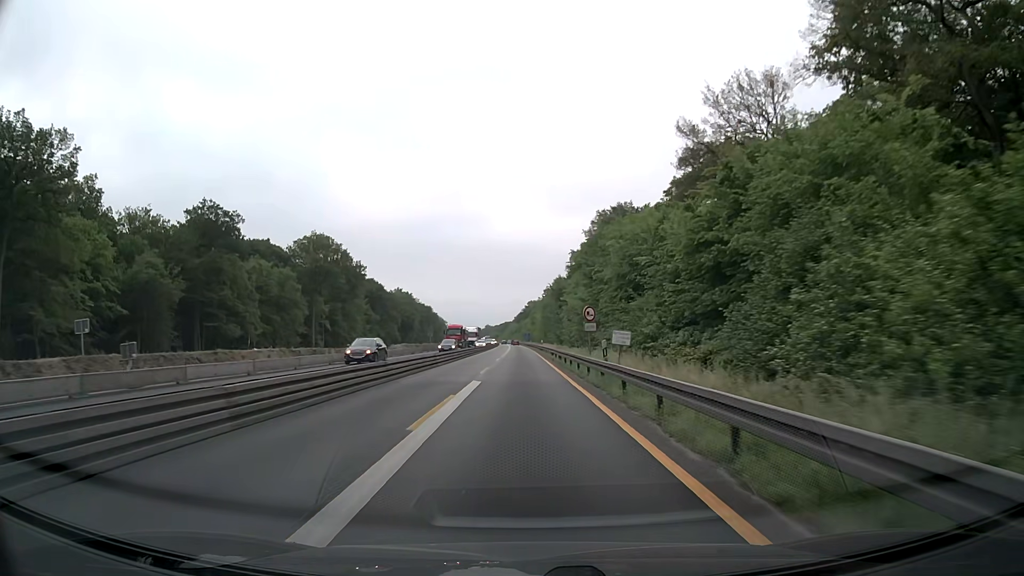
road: motorway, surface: asphalt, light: Day
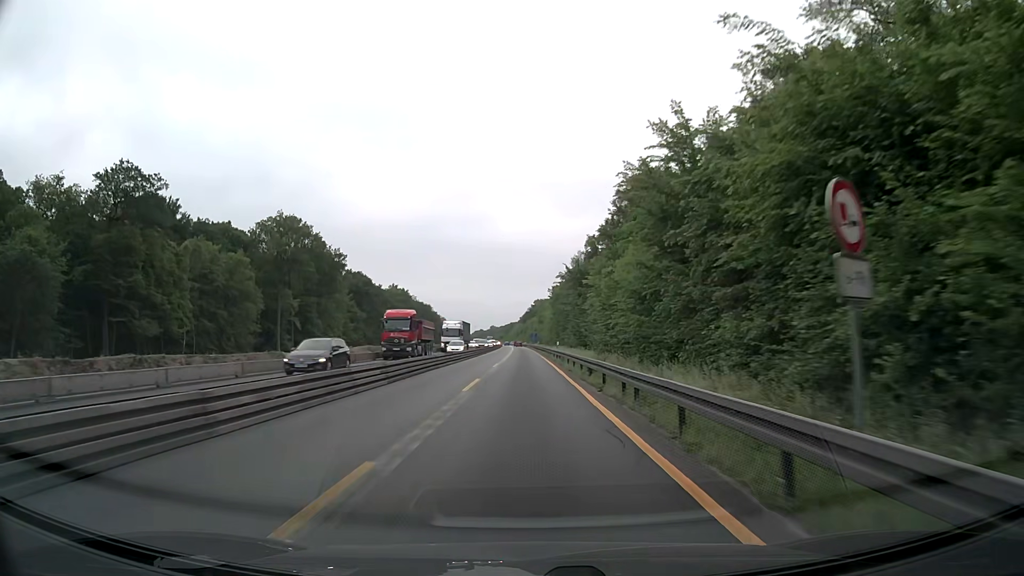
(-0.1, +25.6) m; 0°
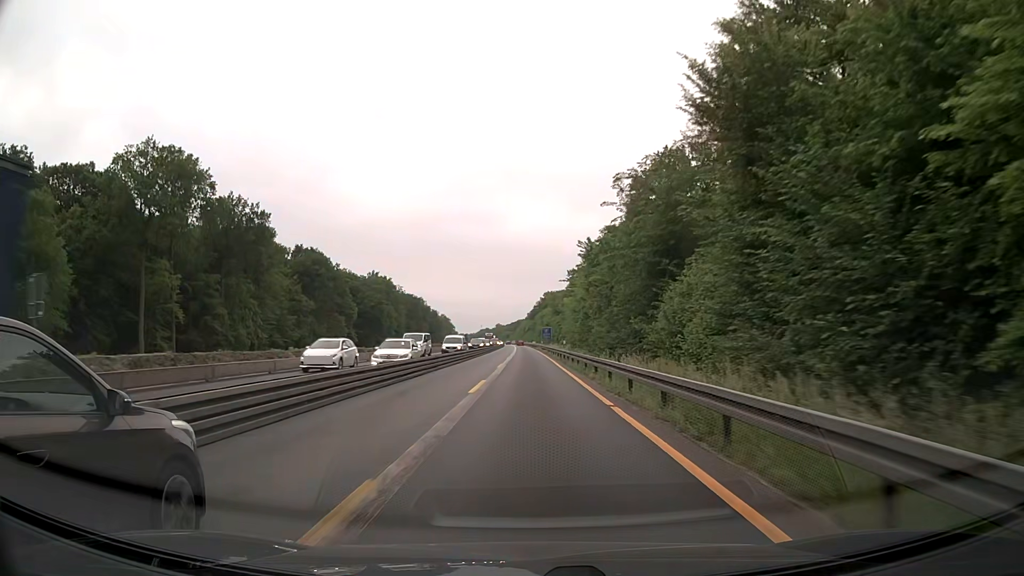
(-0.3, +51.4) m; -1°
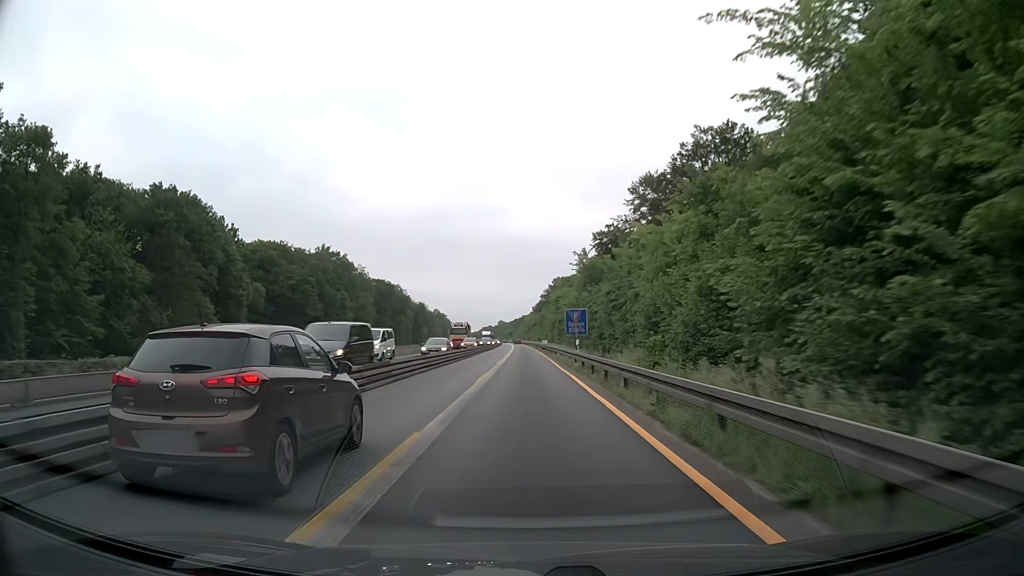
(0.0, +64.5) m; 0°
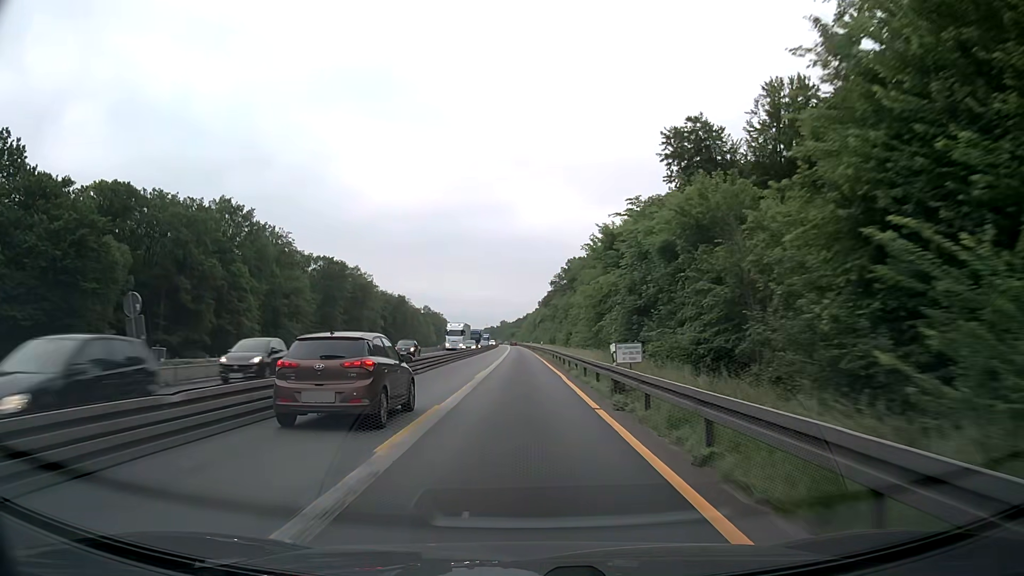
(-0.2, +64.5) m; 0°
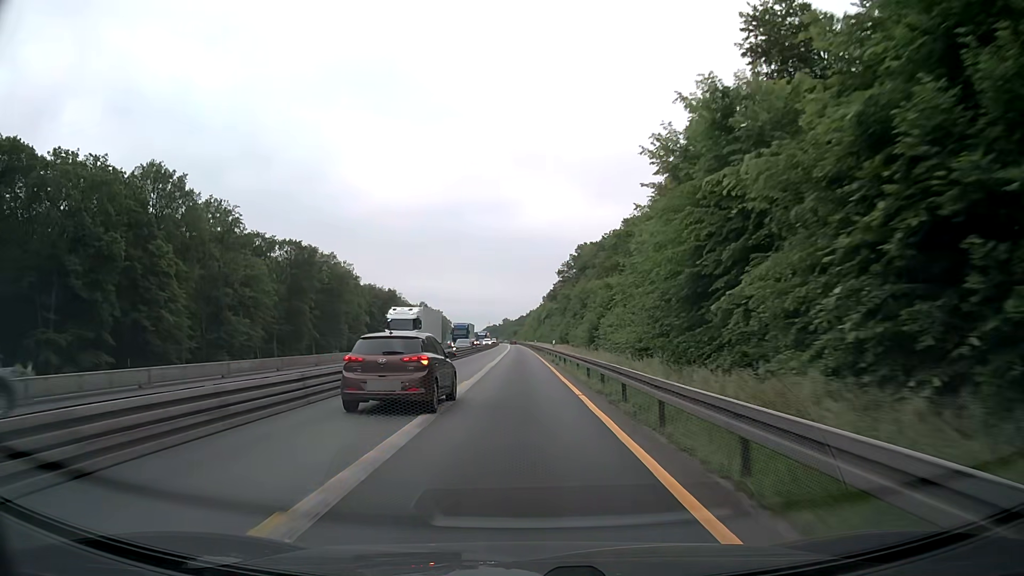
(0.0, +25.8) m; 0°
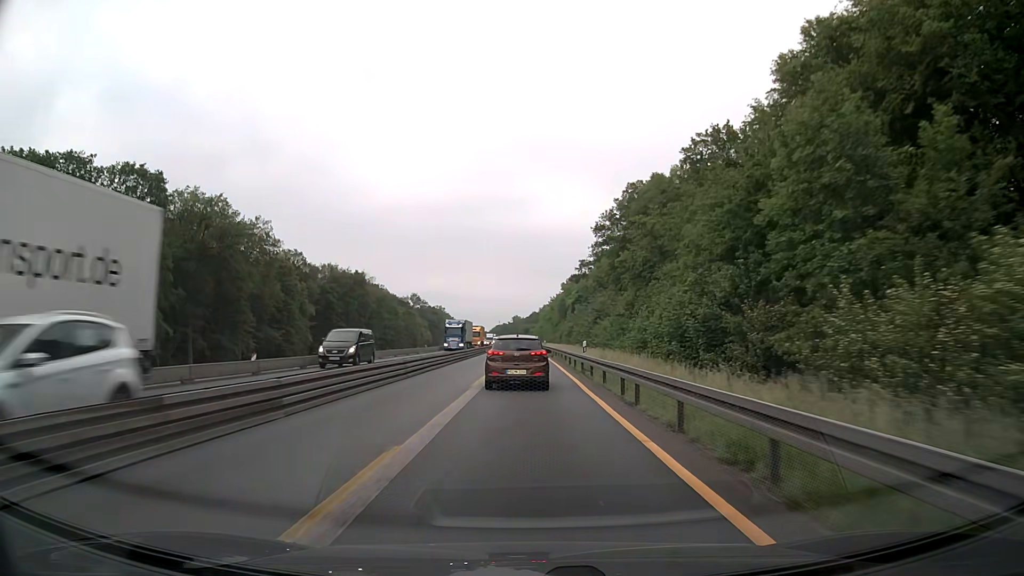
(-0.9, +64.4) m; -1°
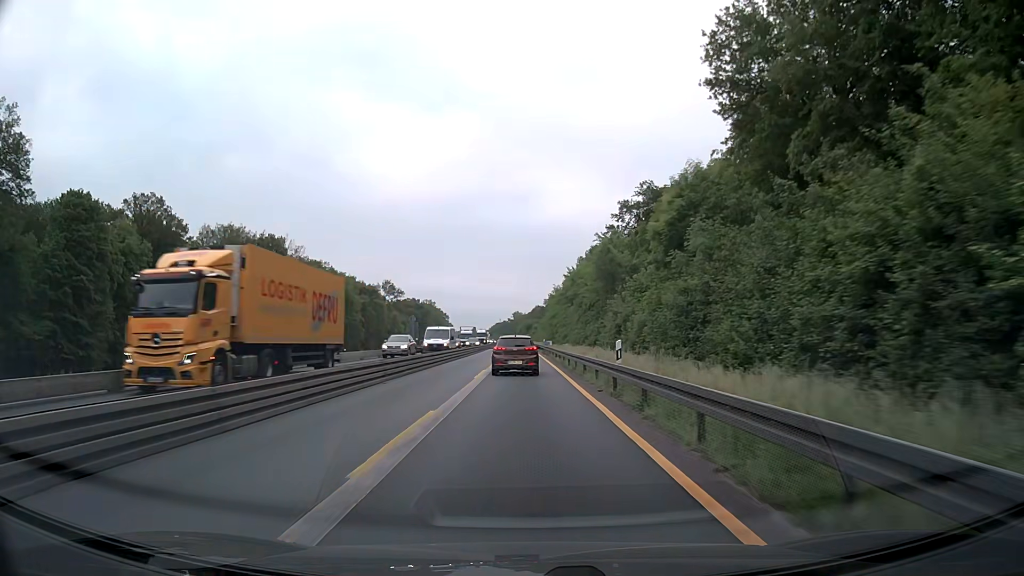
(-0.2, +64.4) m; 0°
(0, +10) (0, +20) (0, +30) (0, +40) (0, +50) (0, +60) (-1, +70) (-1, +80) (-1, +90) (-1, +100) m
